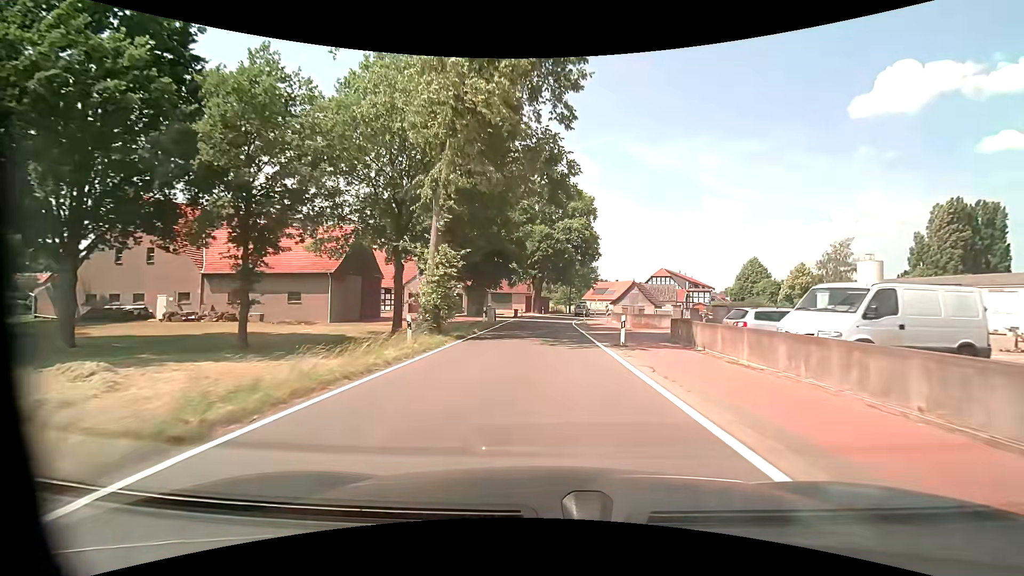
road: tertiary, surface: asphalt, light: Day
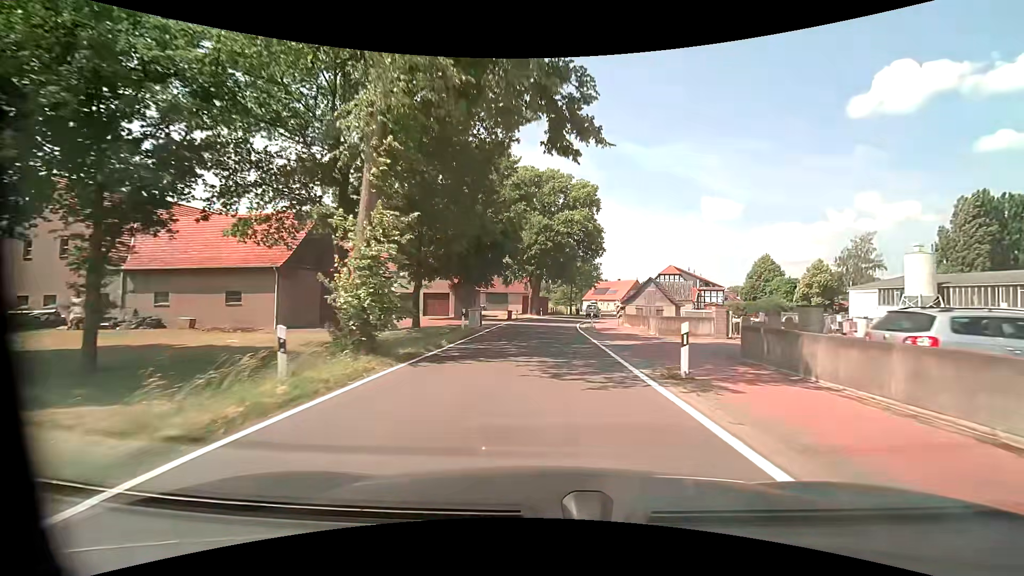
(0.0, +7.8) m; 0°
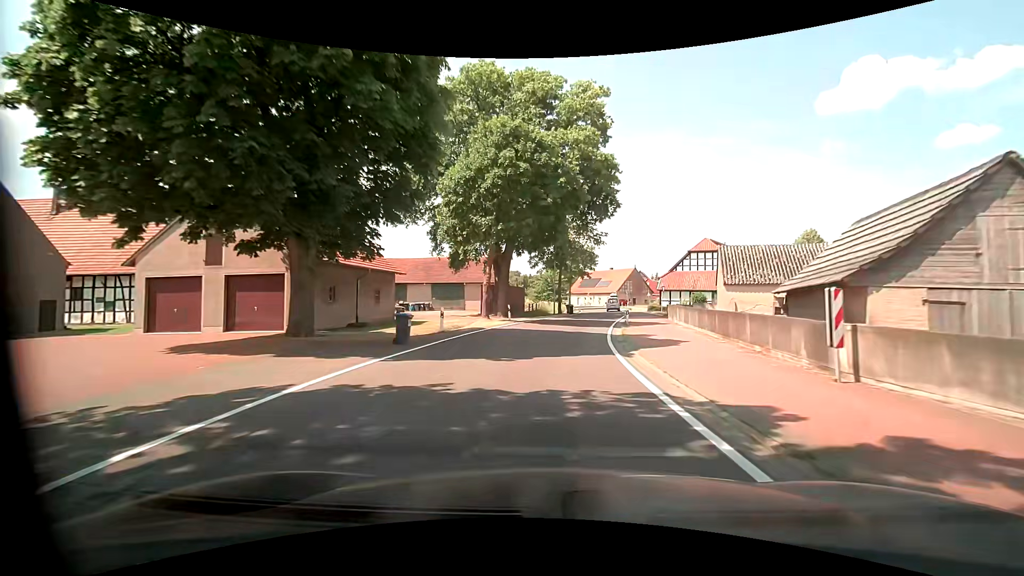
(+0.4, +31.2) m; +3°
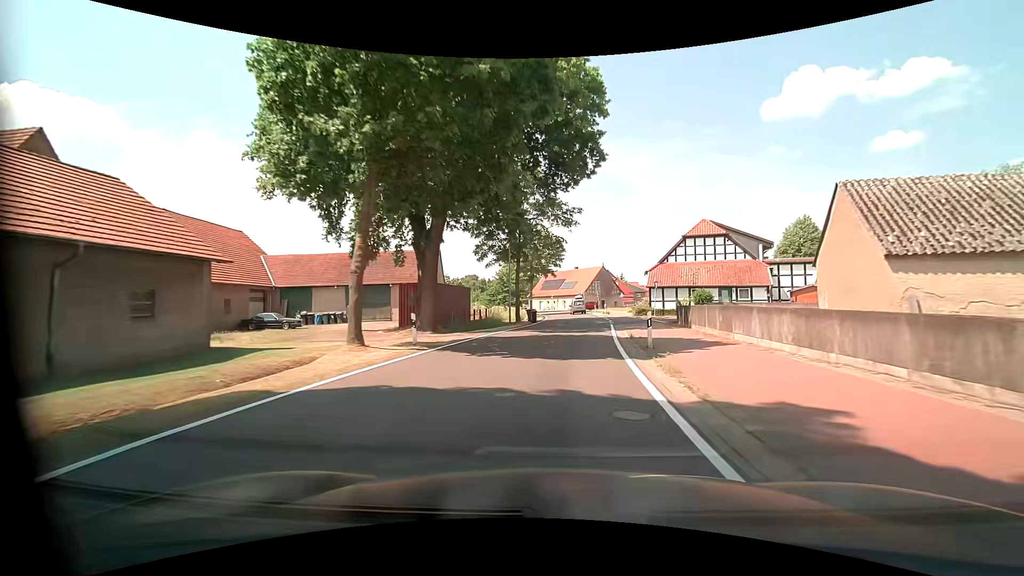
(+0.5, +15.6) m; +4°
(0, +10) (+1, +20) (+2, +30) (+3, +40) (+4, +50) (+4, +60) (+3, +70) (+2, +80) (+1, +90) (-2, +99) m
